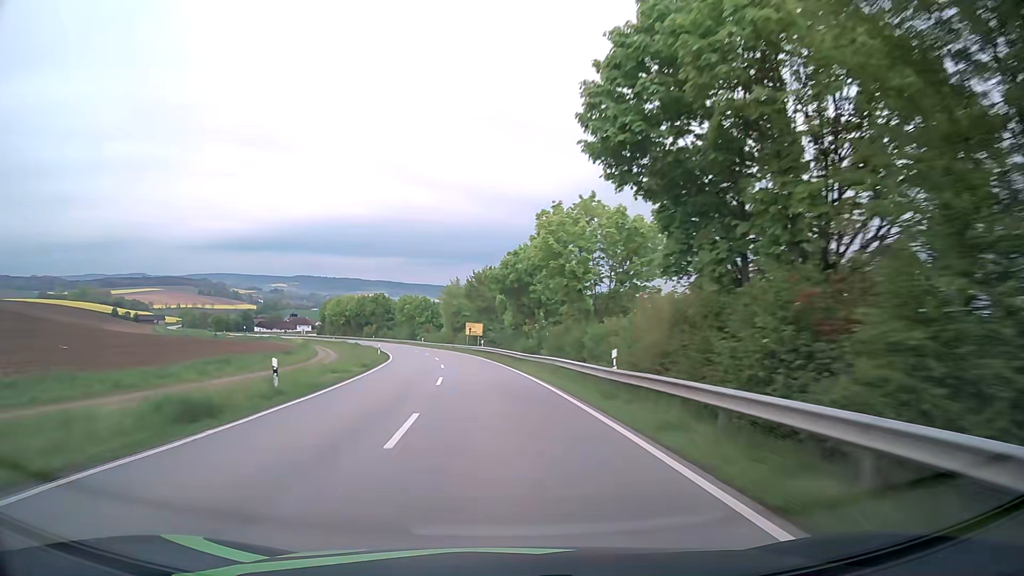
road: secondary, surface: asphalt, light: Day
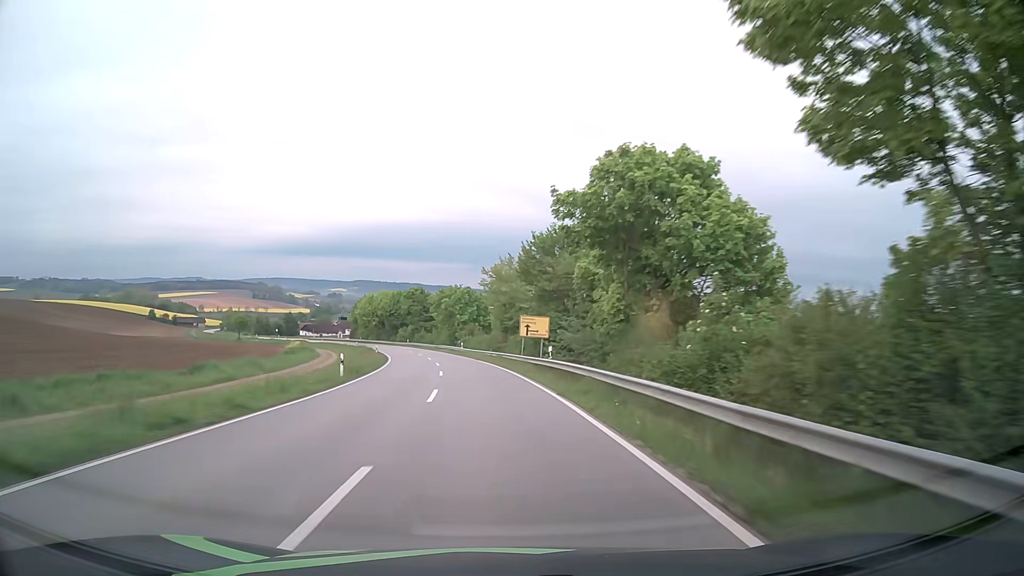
(-1.3, +29.1) m; -5°
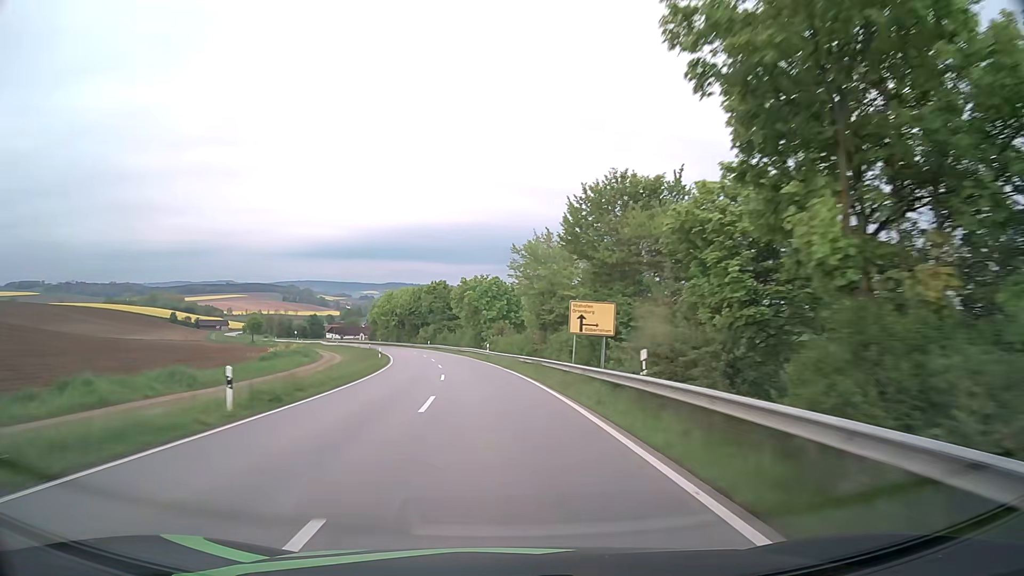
(-0.3, +14.6) m; -3°
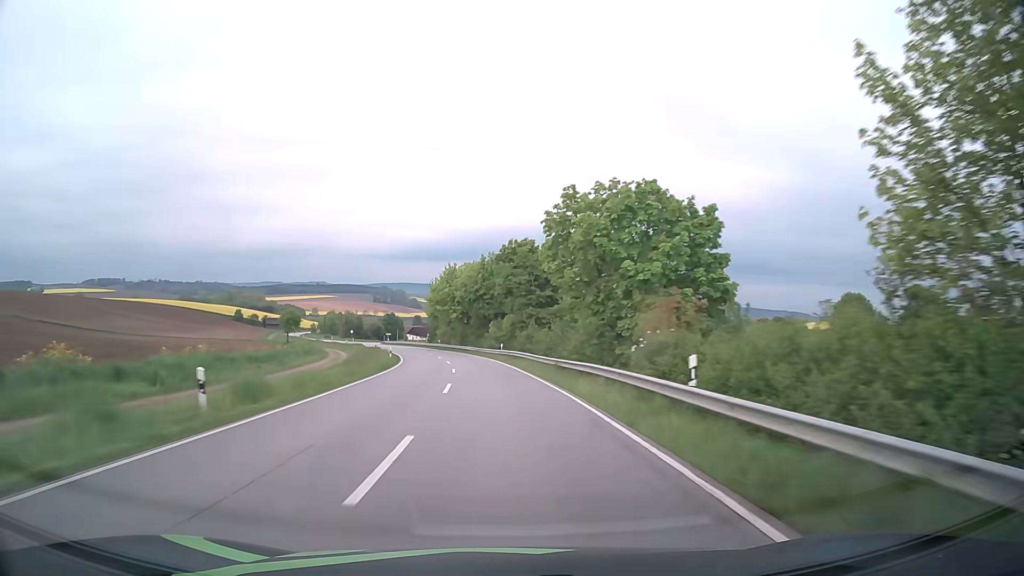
(-3.1, +43.5) m; -8°
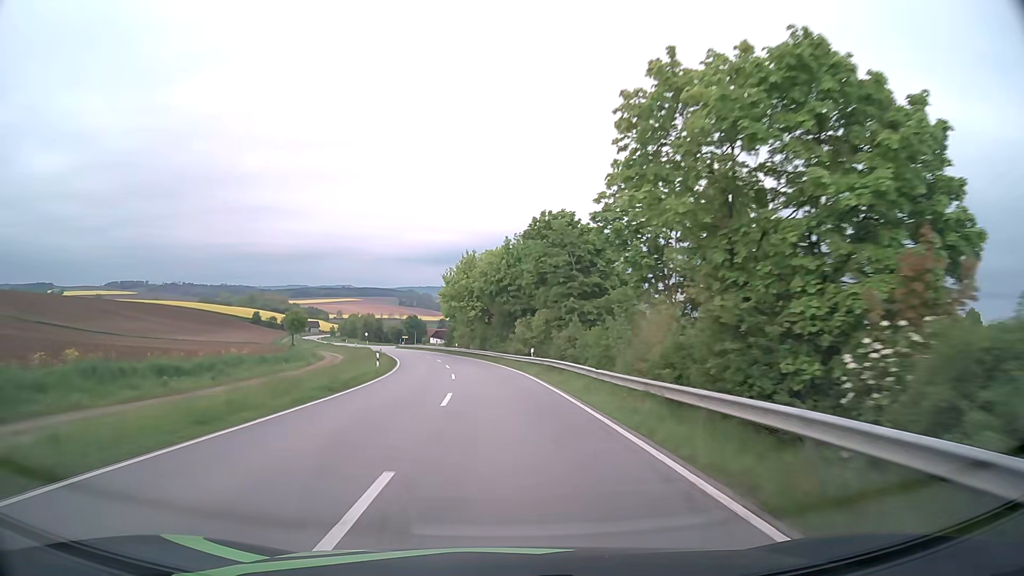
(-0.3, +14.6) m; -2°
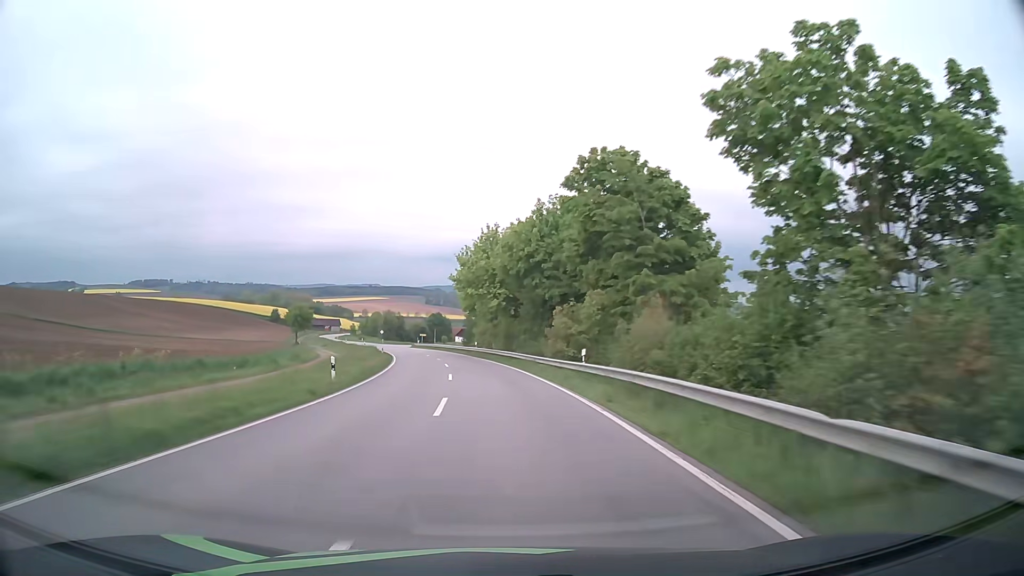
(-0.3, +14.6) m; -2°
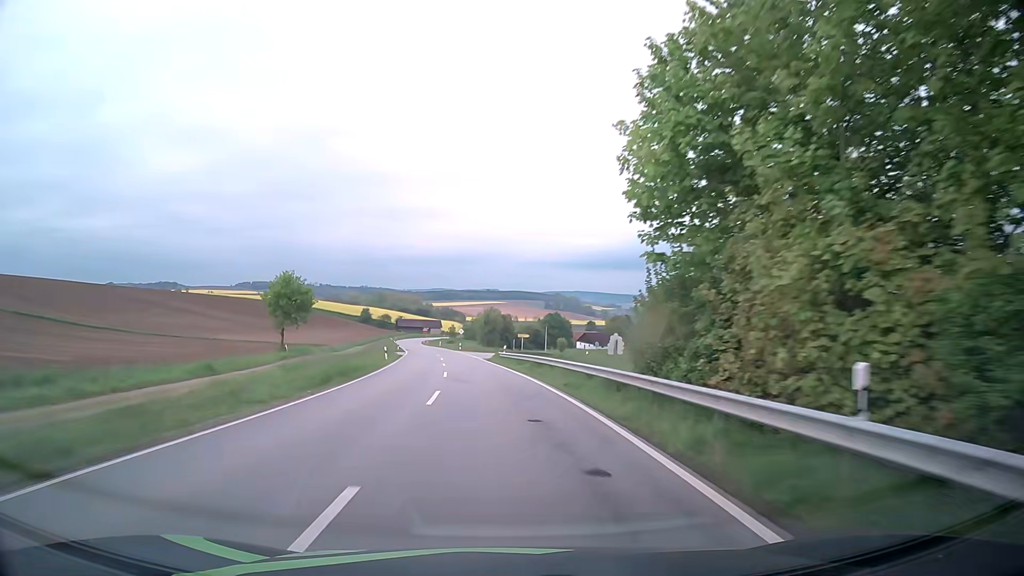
(-5.2, +57.9) m; -10°
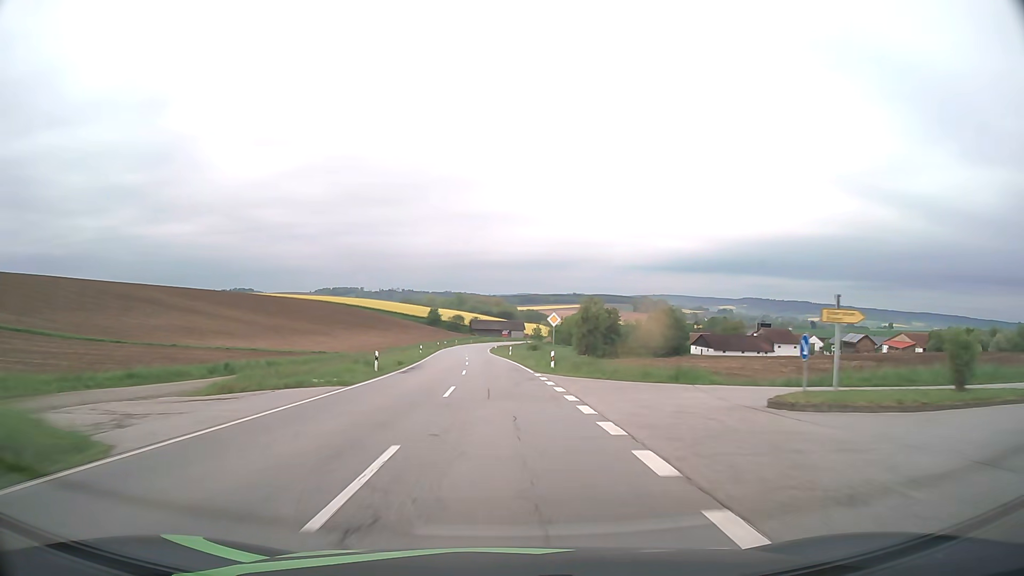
(-4.5, +57.6) m; -8°
(0, +10) (0, +20) (-1, +30) (-1, +40) (-2, +50) (-2, +60) (-3, +70) (-3, +80) (-4, +90) (-4, +100) m
